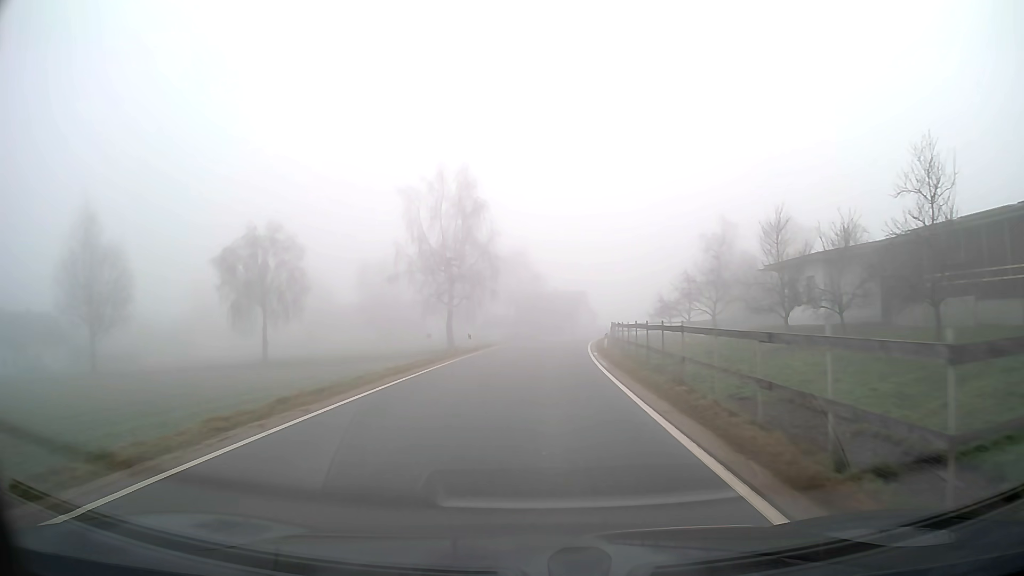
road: tertiary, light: Day
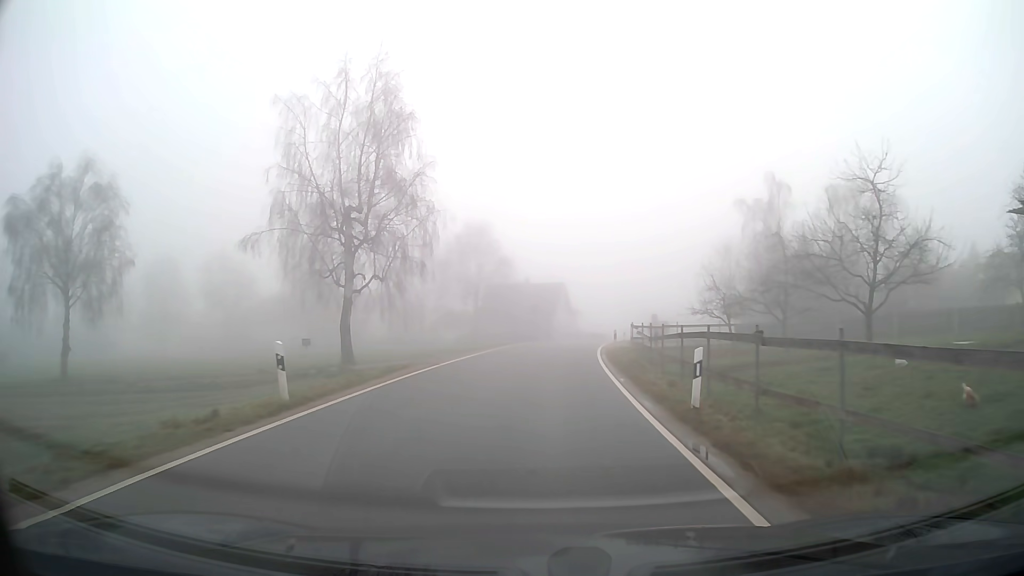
(+0.5, +21.8) m; +3°
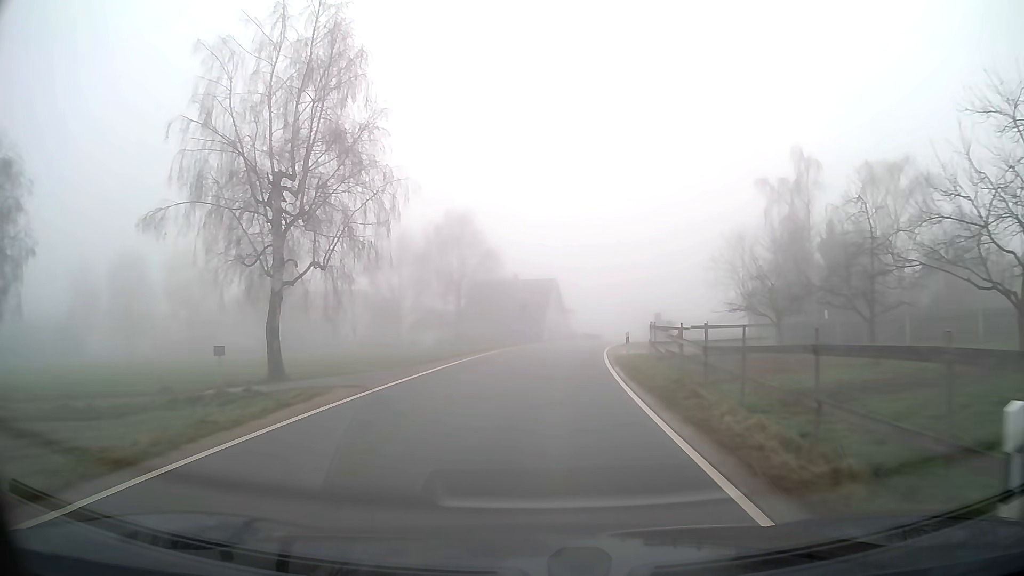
(+0.1, +7.4) m; +1°
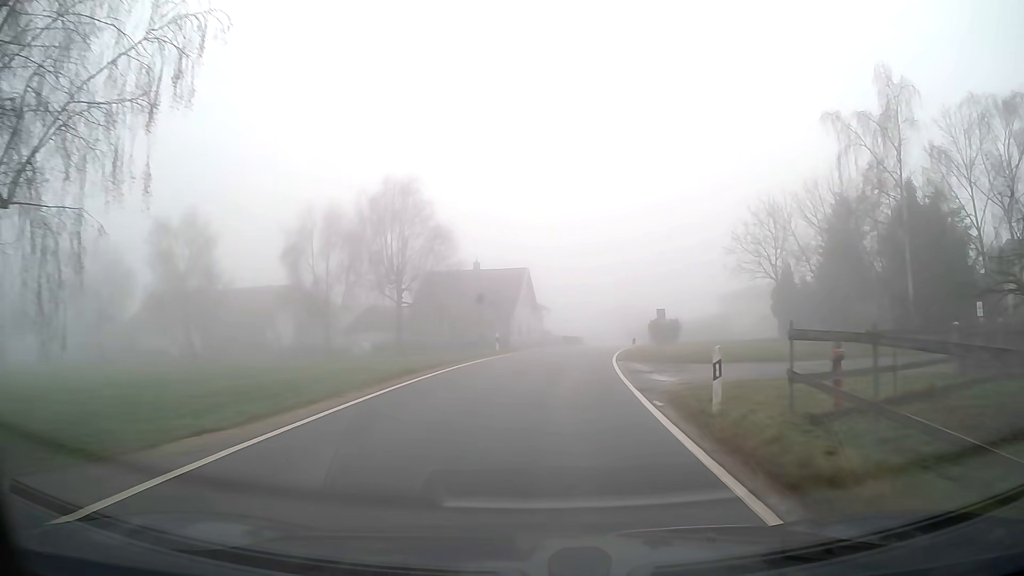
(+0.3, +14.9) m; +3°
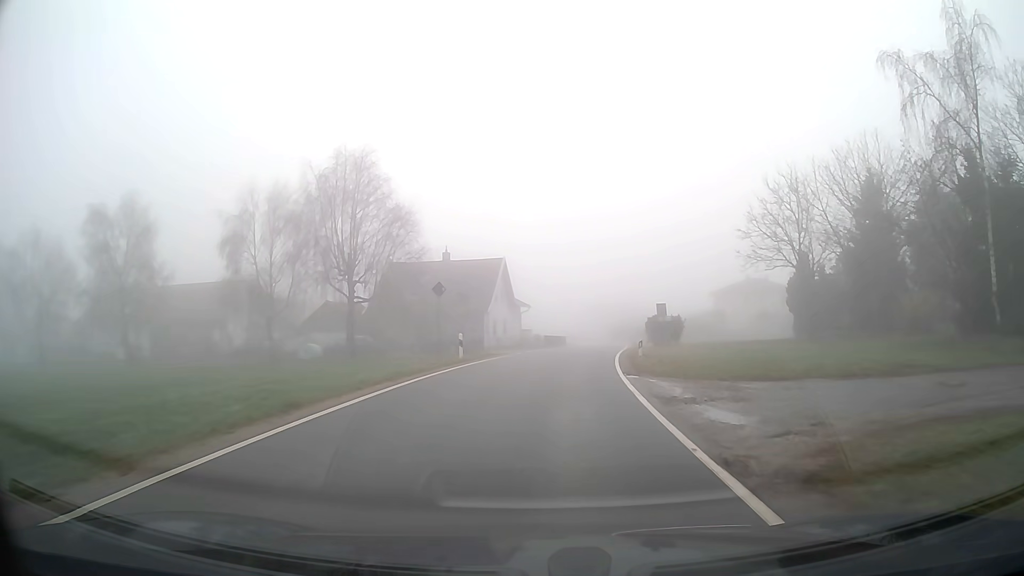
(+0.1, +7.5) m; +2°
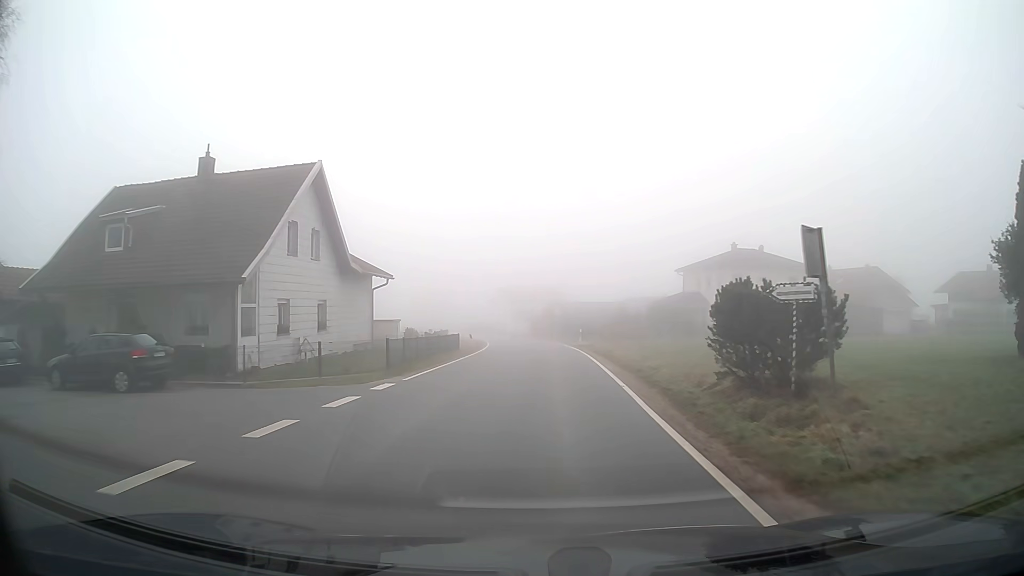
(+2.1, +30.9) m; +7°
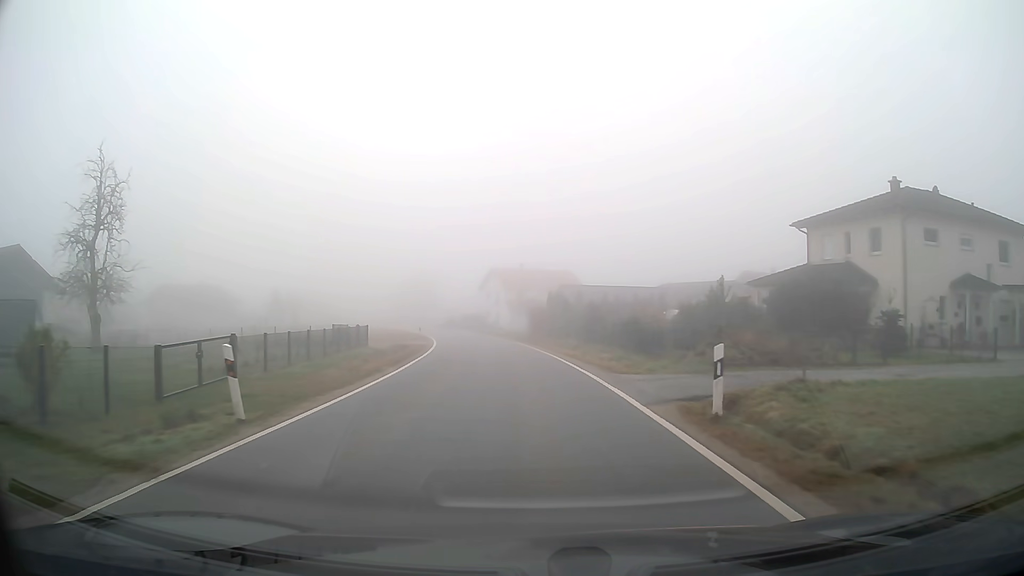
(+0.2, +32.0) m; -1°
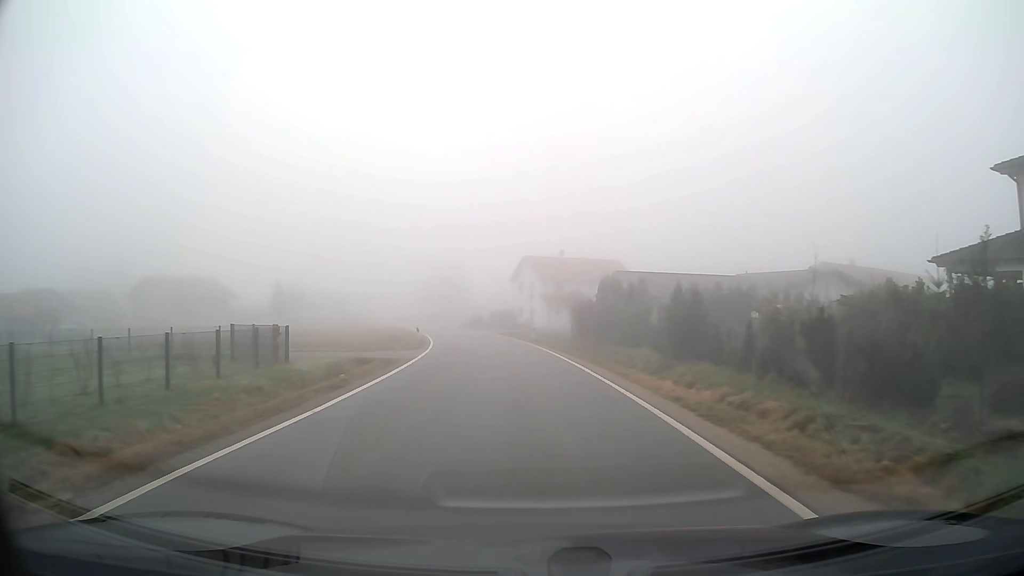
(-0.4, +16.1) m; -3°
